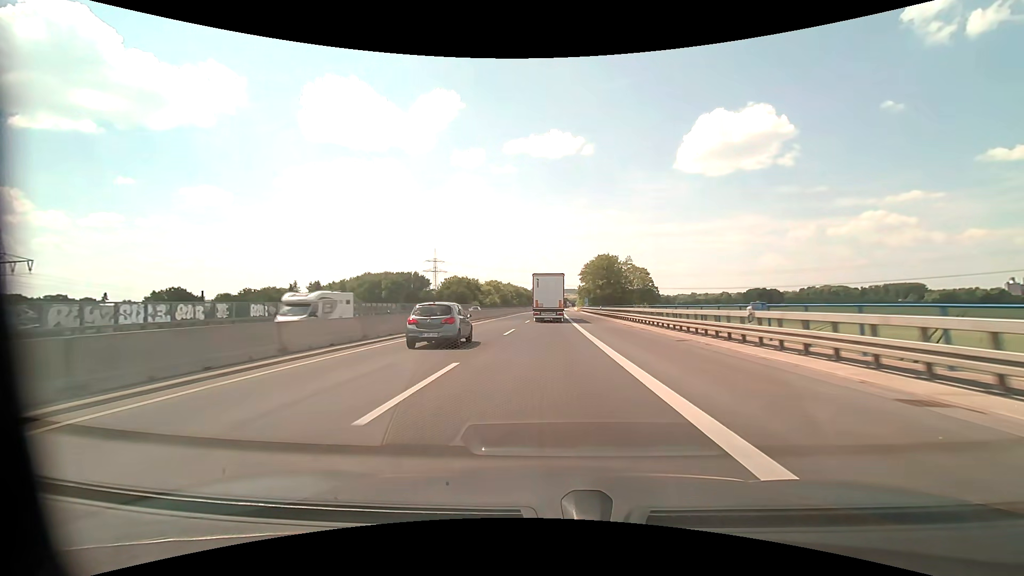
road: motorway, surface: asphalt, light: Day
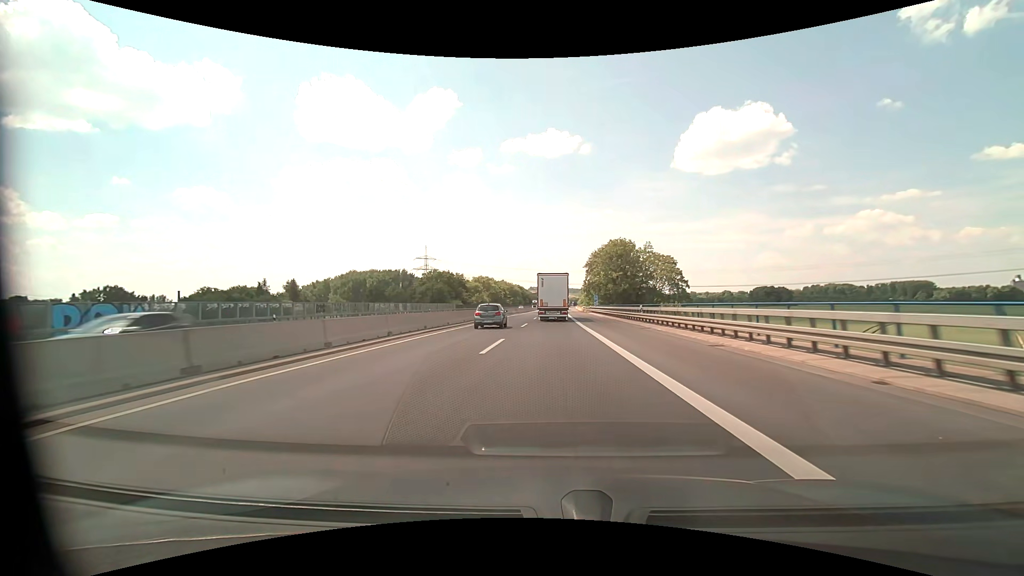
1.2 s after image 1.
(0.0, +28.0) m; 0°
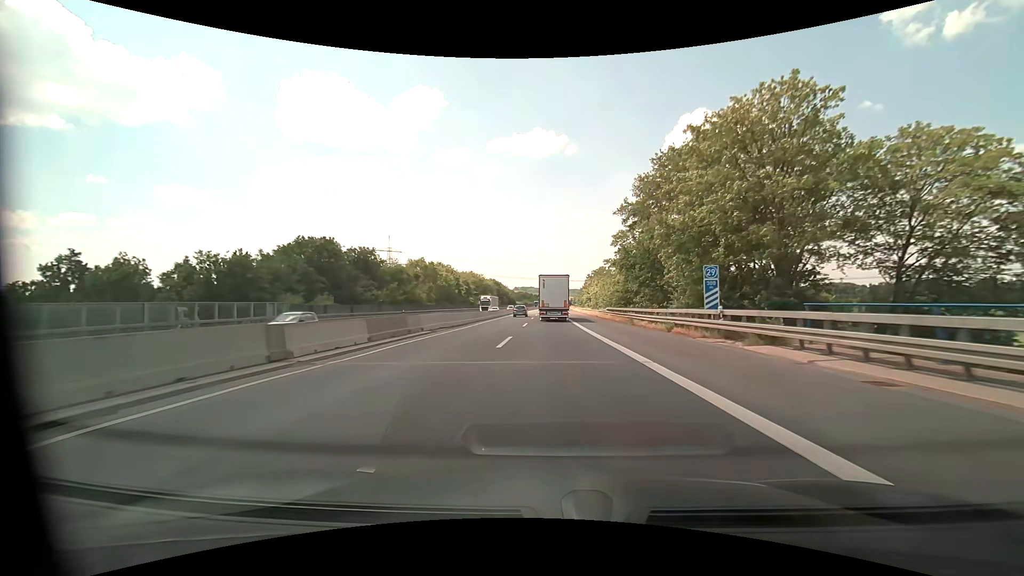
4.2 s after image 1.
(+0.6, +70.0) m; +2°
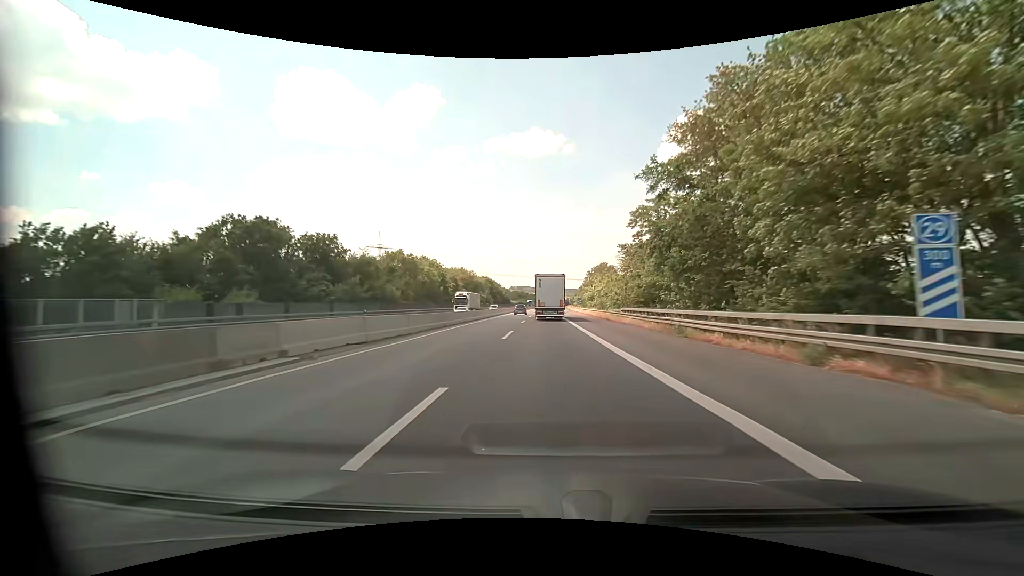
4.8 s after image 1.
(+0.1, +14.0) m; 0°
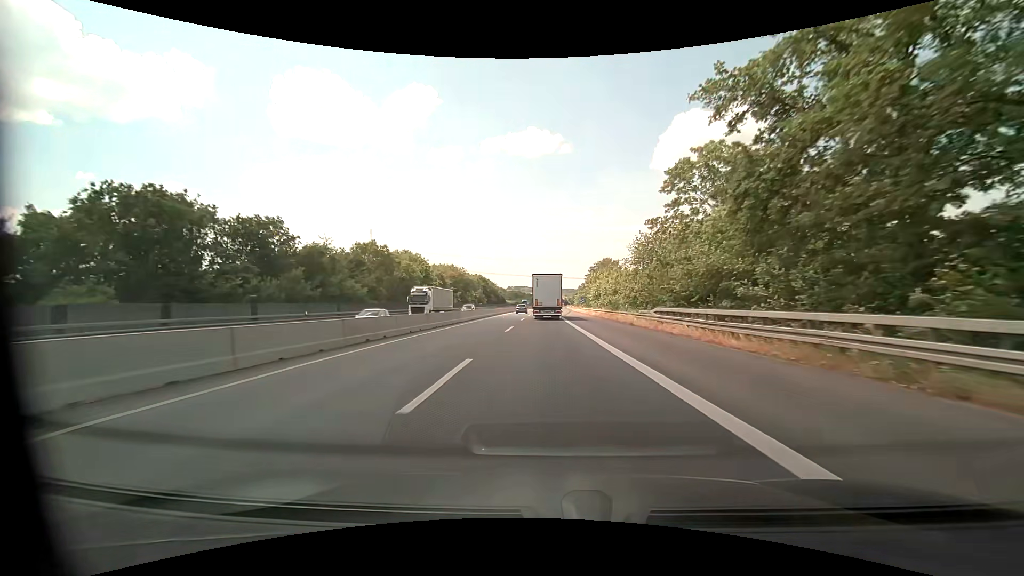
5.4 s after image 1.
(0.0, +14.0) m; 0°
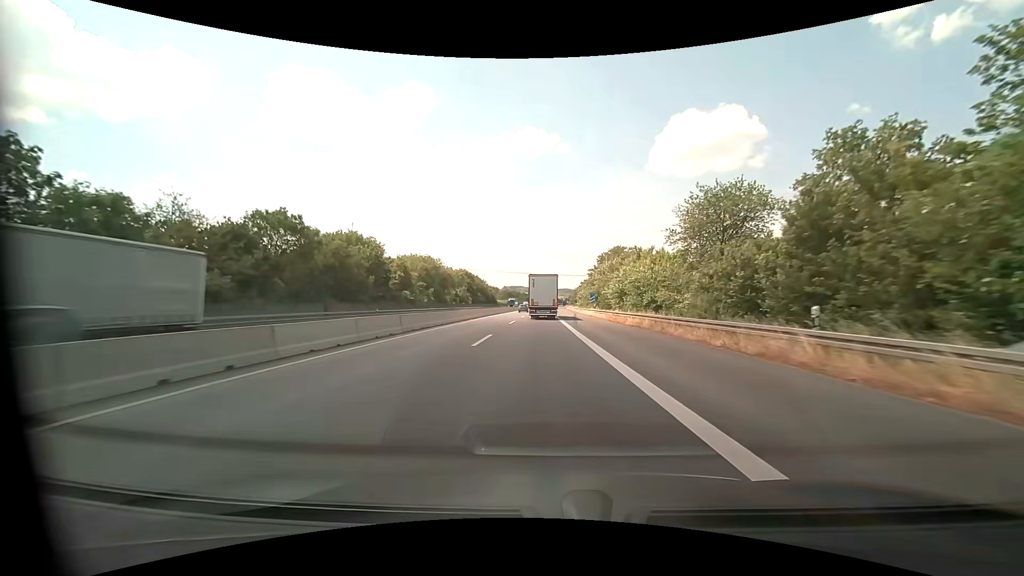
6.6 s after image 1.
(+0.1, +28.0) m; 0°
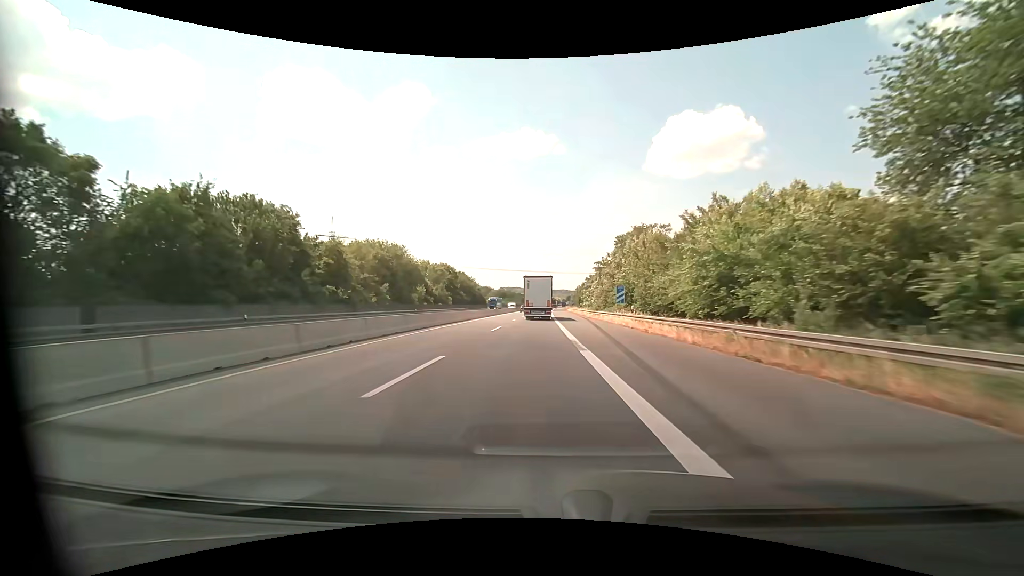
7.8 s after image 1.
(+0.1, +27.9) m; 0°
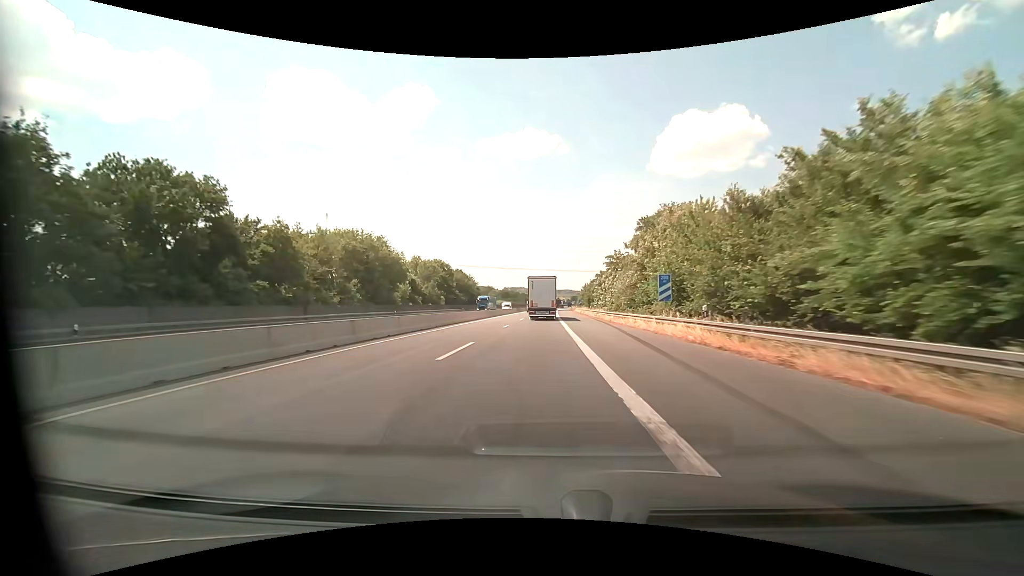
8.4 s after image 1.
(0.0, +13.9) m; 0°
(0, +10) (0, +20) (0, +30) (0, +40) (0, +50) (0, +60) (0, +70) (0, +80) (0, +90) (0, +100) m
